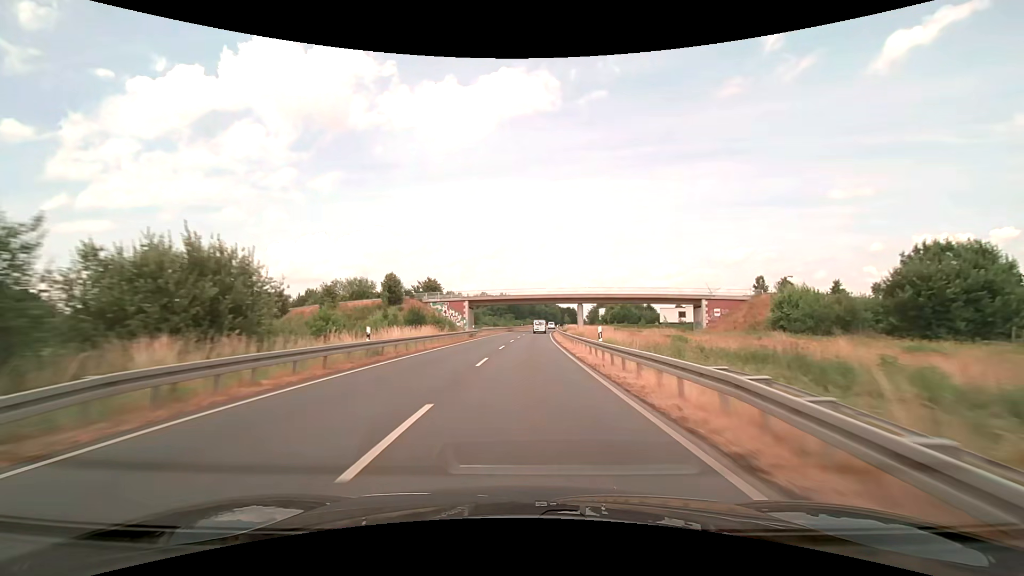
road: secondary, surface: asphalt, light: Day
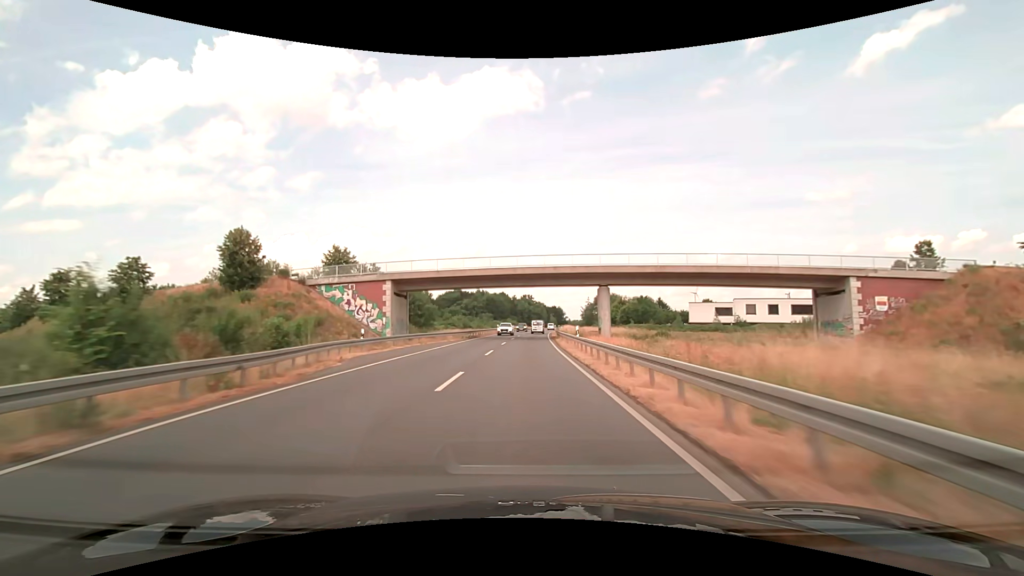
(+0.8, +41.9) m; +2°
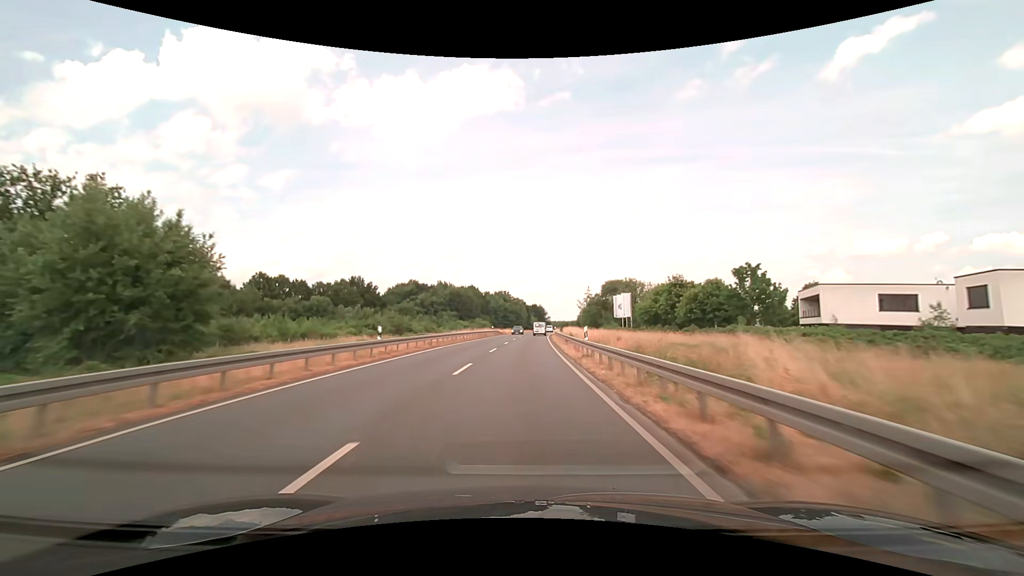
(+1.3, +55.9) m; +3°
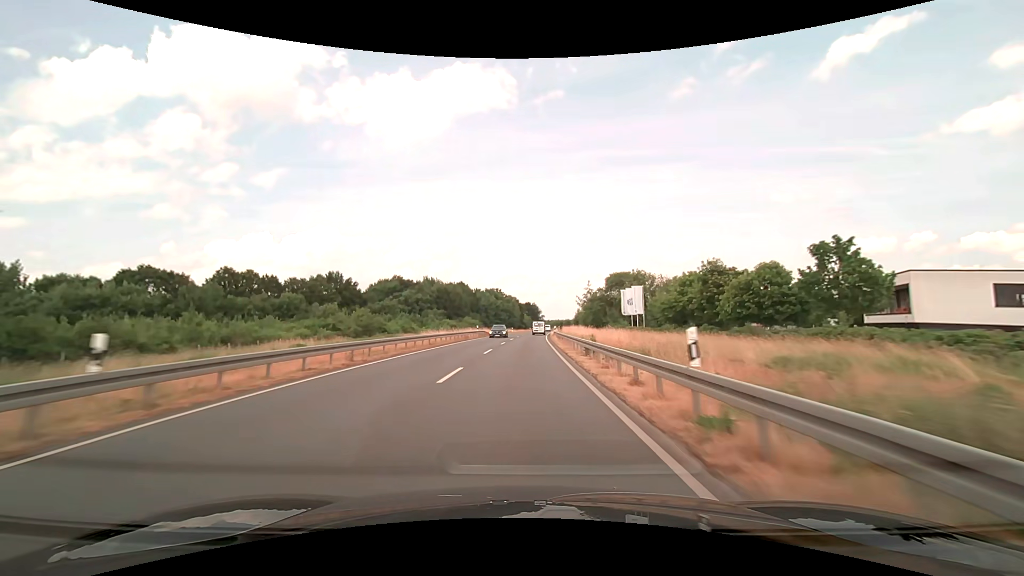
(0.0, +13.9) m; 0°
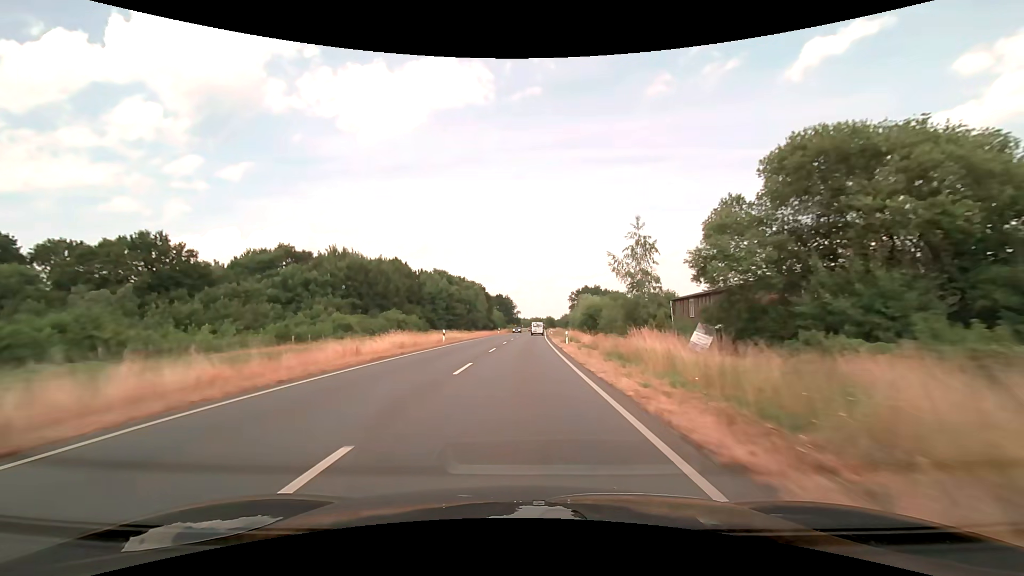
(+1.5, +69.3) m; +3°
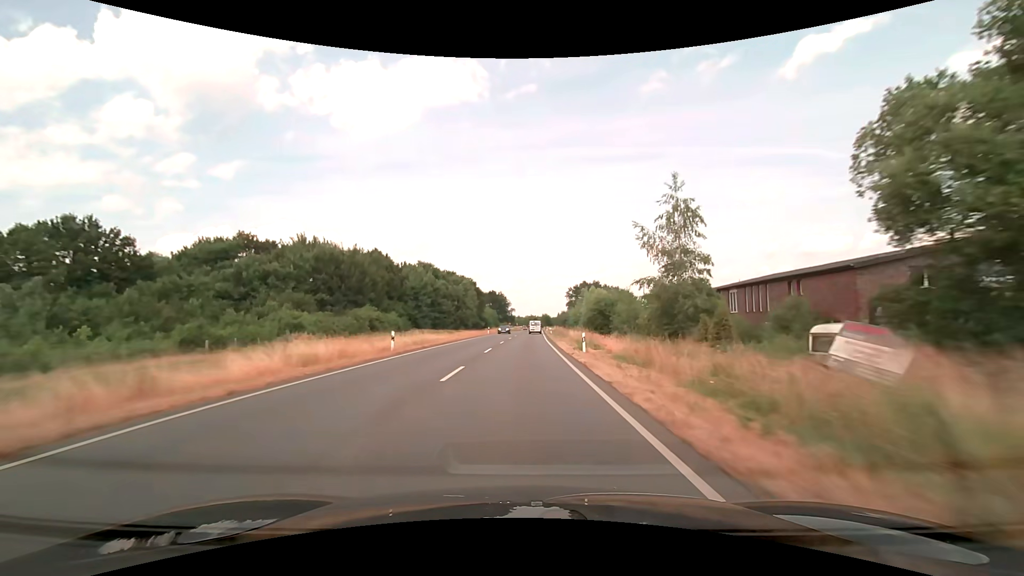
(+0.1, +13.6) m; 0°
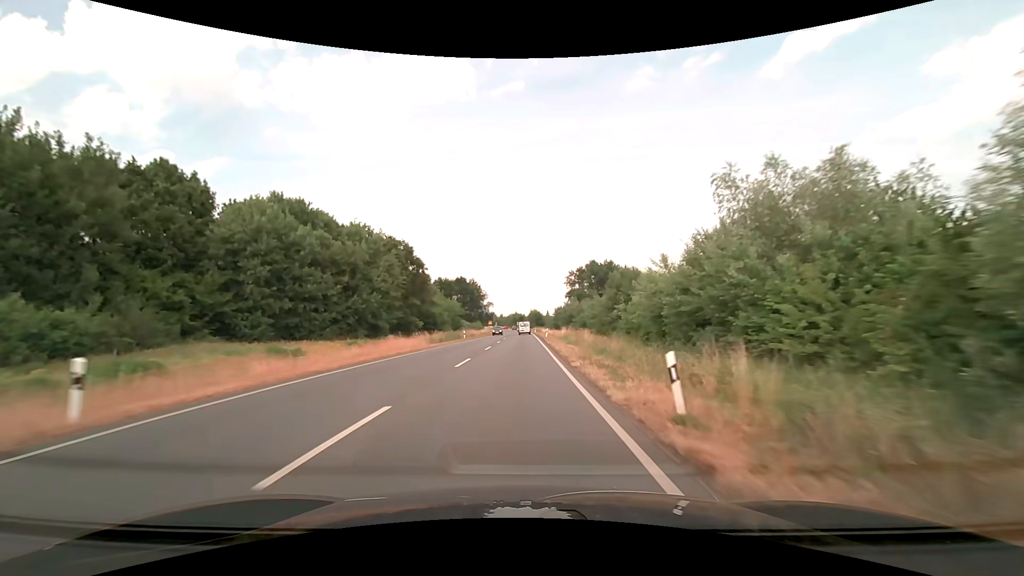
(+1.6, +66.7) m; +2°
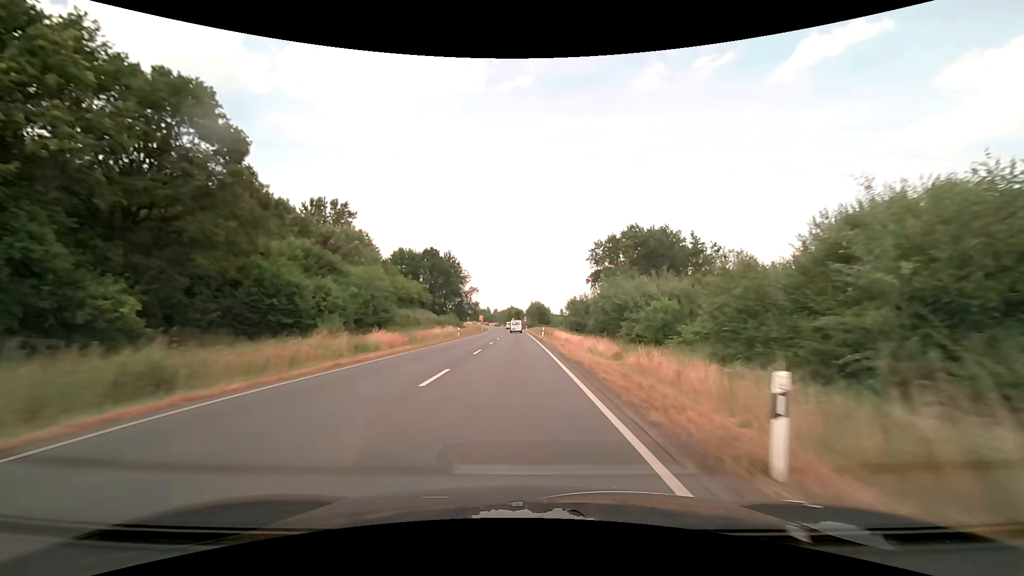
(0.0, +52.8) m; 0°
(0, +10) (0, +20) (0, +30) (0, +40) (0, +50) (0, +60) (0, +70) (-1, +80) (-1, +90) (-1, +100) m
